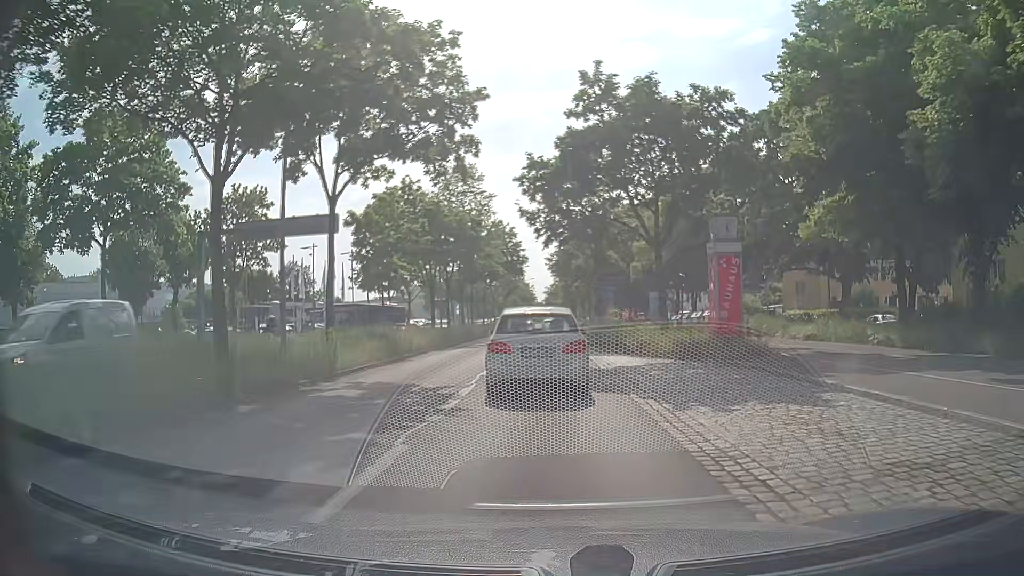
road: primary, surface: asphalt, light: Day
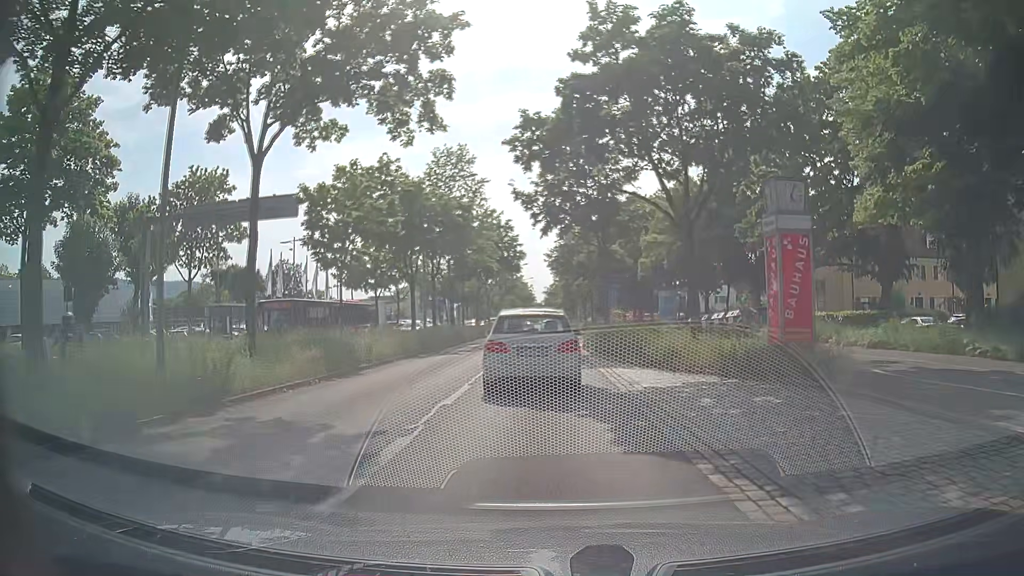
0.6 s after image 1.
(0.0, +5.5) m; 0°
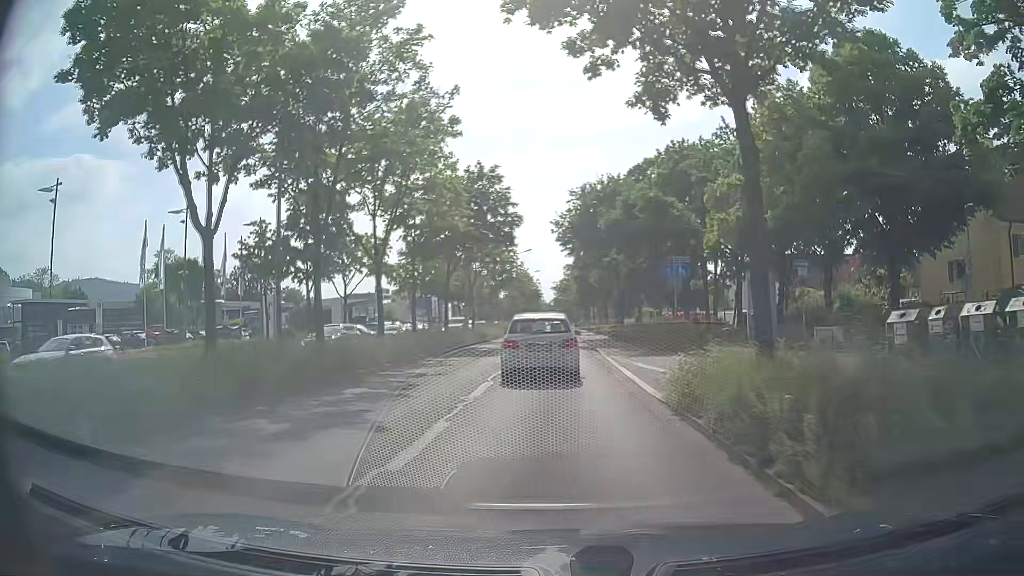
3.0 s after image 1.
(-0.1, +22.6) m; -1°
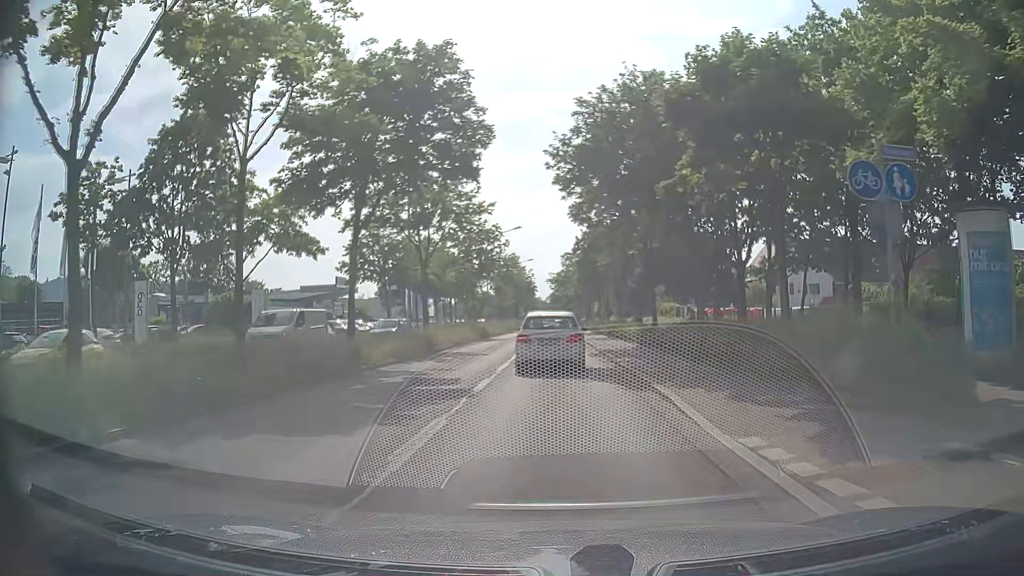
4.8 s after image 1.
(+0.3, +18.4) m; +1°
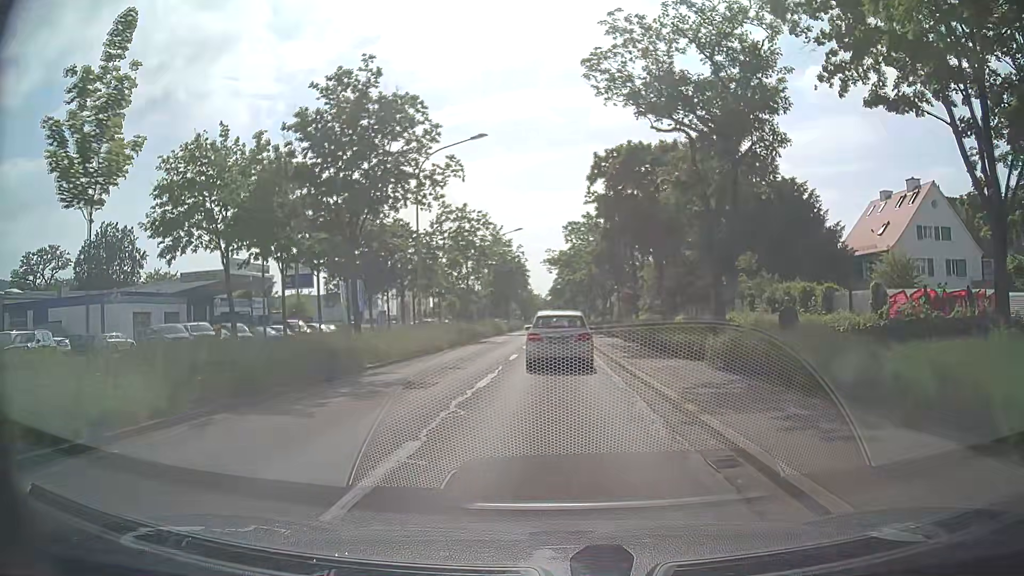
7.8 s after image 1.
(-0.2, +31.8) m; 0°
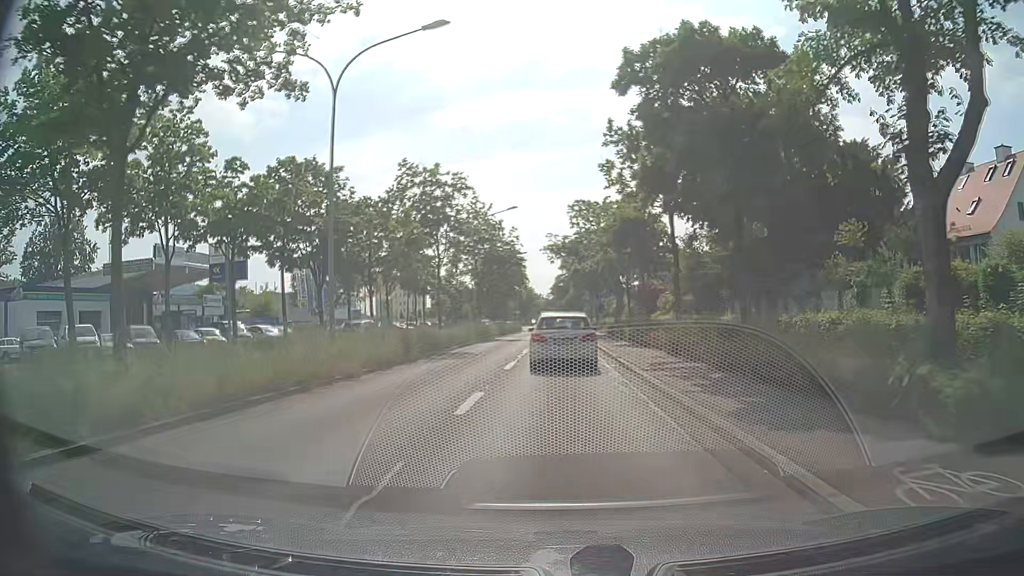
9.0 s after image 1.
(-0.1, +12.8) m; 0°
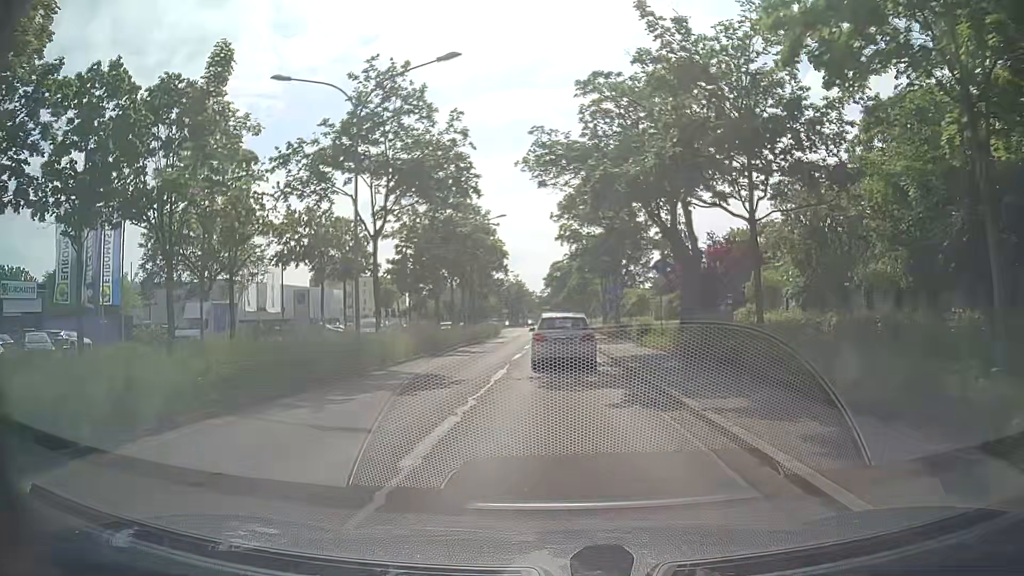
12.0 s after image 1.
(+0.1, +30.3) m; 0°
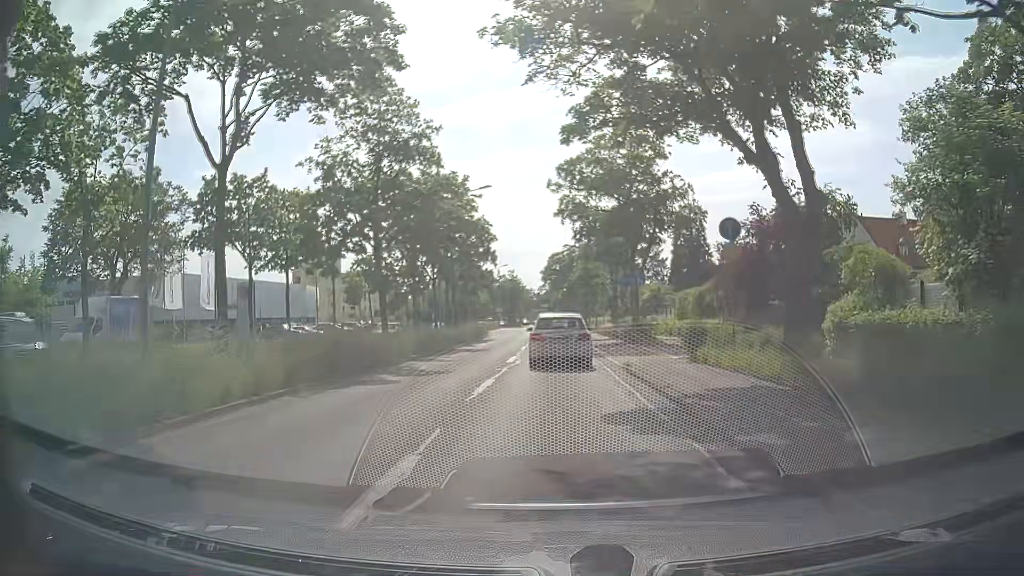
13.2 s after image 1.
(+0.1, +11.7) m; 0°
(0, +10) (0, +20) (0, +30) (0, +40) (0, +50) (0, +60) (0, +70) (0, +80) (0, +90) (0, +100) m
